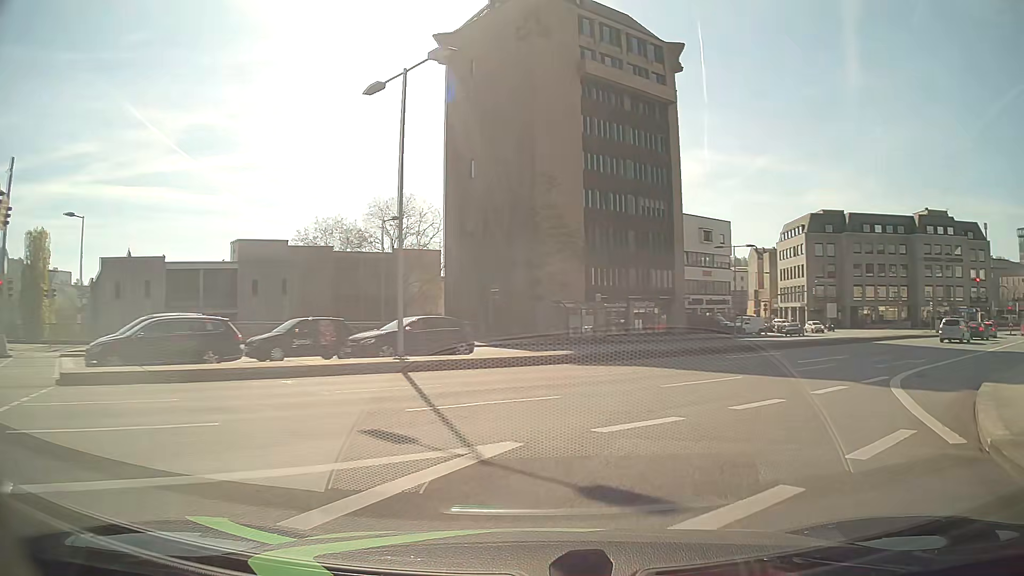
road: primary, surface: asphalt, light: Day
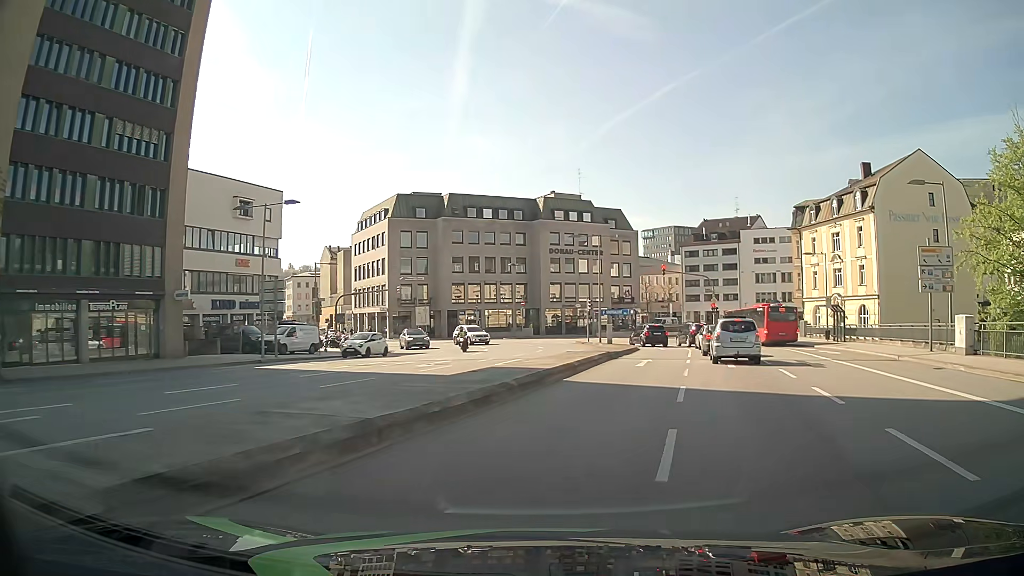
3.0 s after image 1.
(+9.7, +24.1) m; +37°
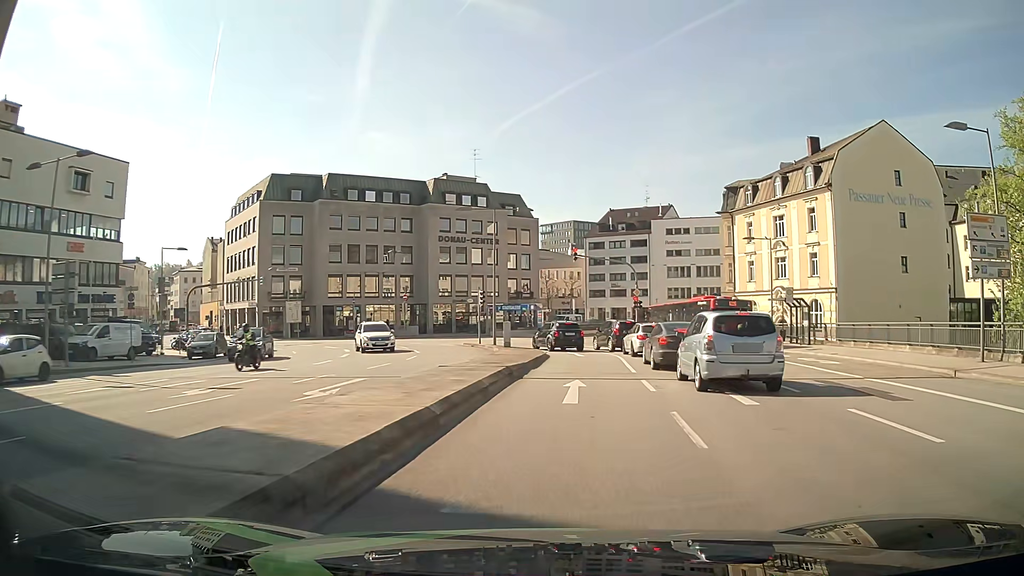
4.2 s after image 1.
(+0.8, +10.7) m; +9°
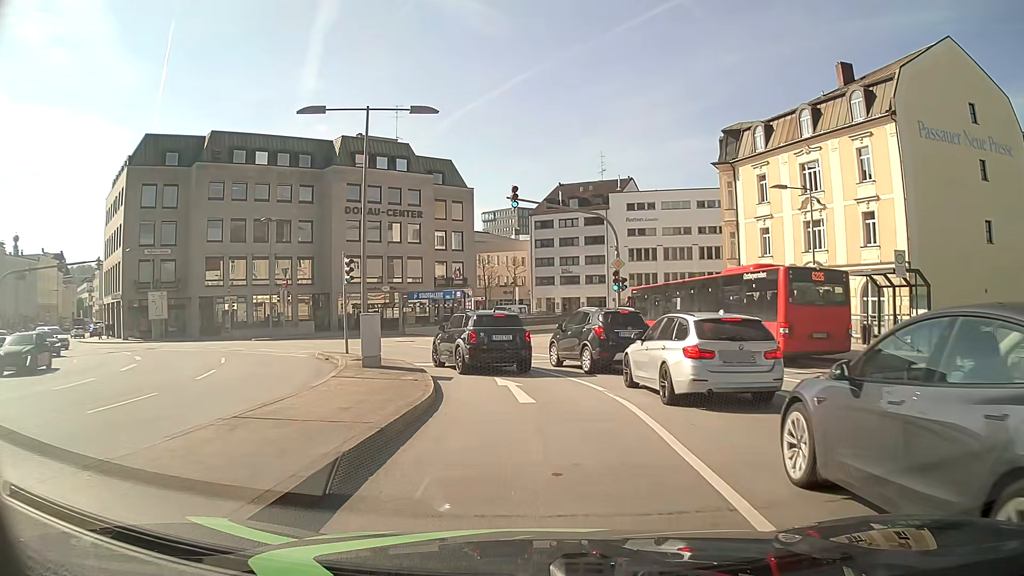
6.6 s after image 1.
(+1.1, +17.6) m; +5°
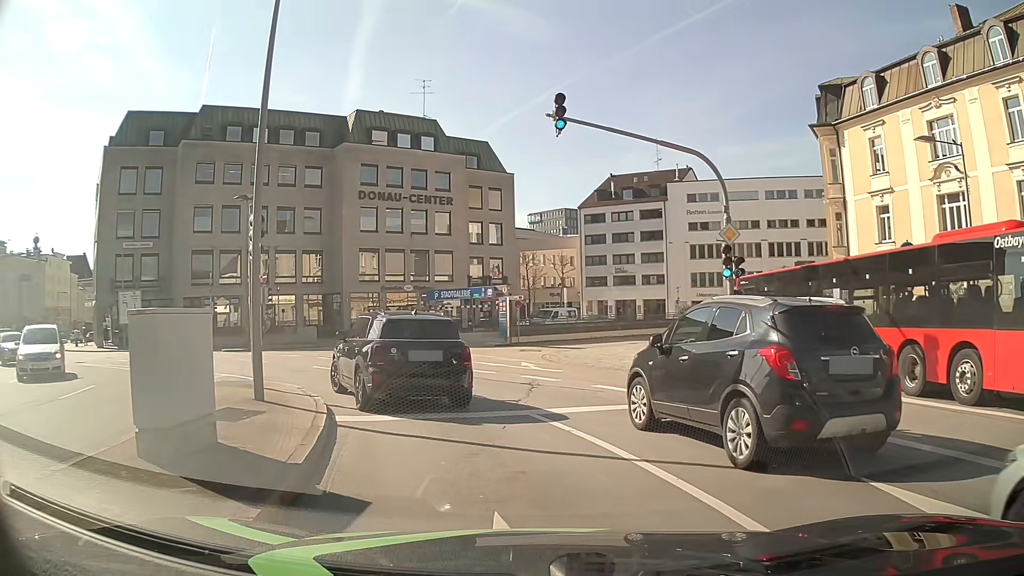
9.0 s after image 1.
(-0.2, +10.6) m; -4°
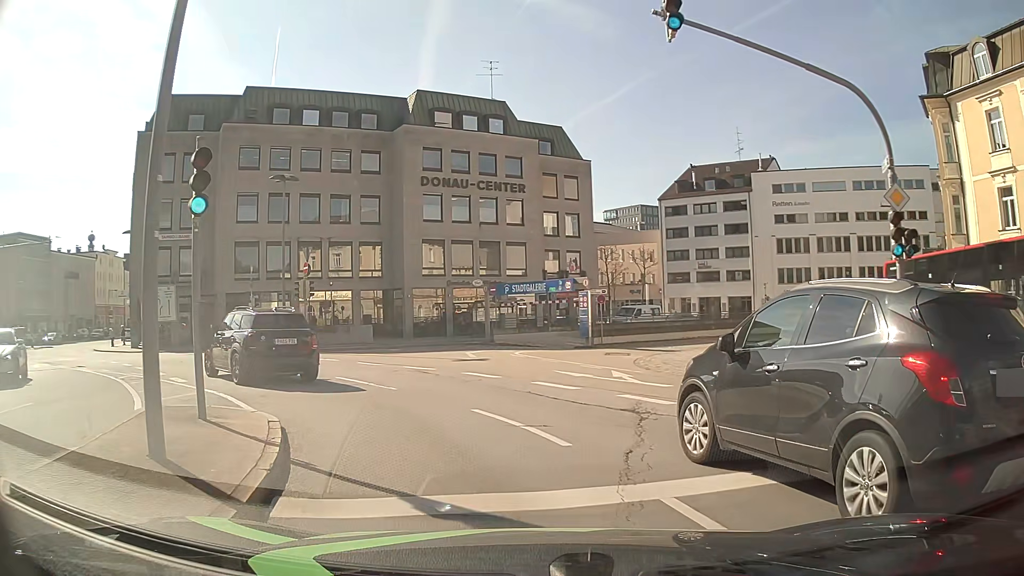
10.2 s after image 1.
(-0.2, +5.2) m; -7°
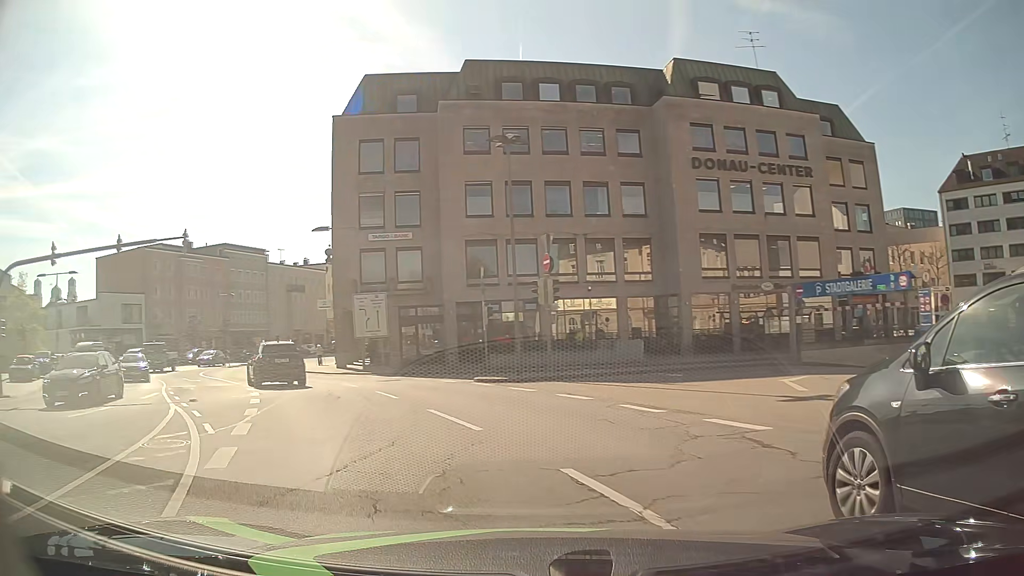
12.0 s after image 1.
(-1.5, +9.1) m; -23°
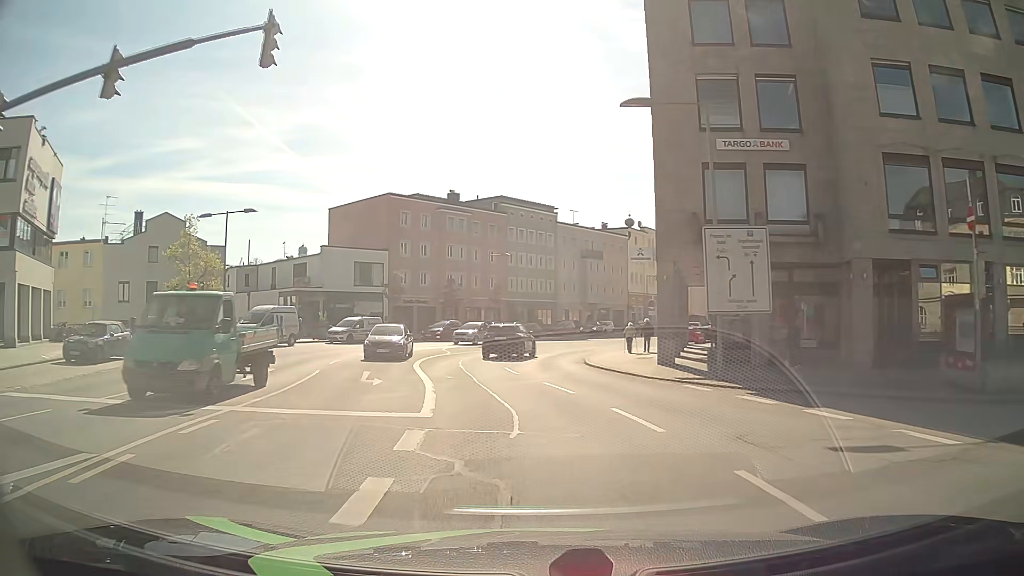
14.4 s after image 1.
(-5.1, +17.4) m; -24°
